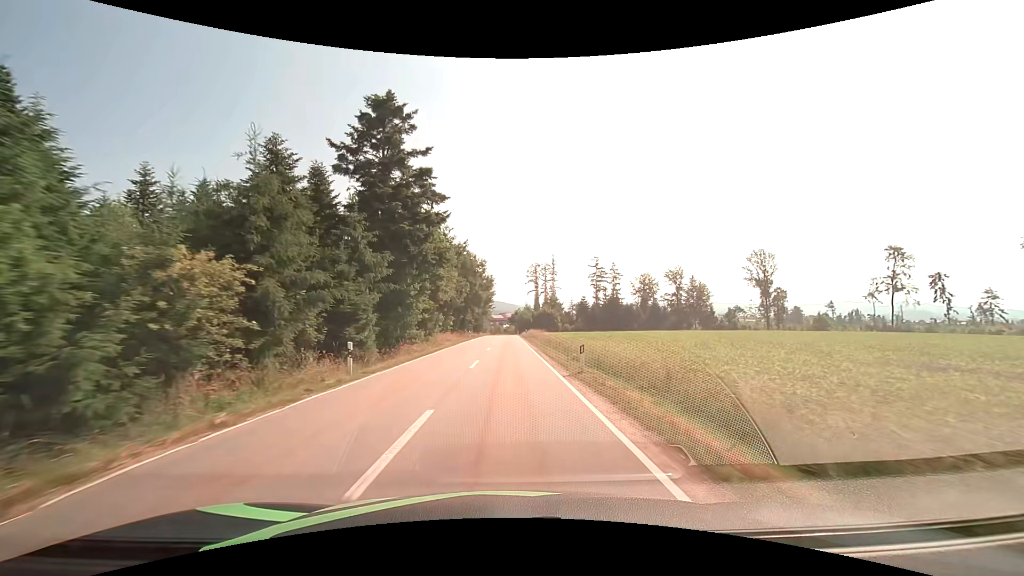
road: tertiary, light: Day
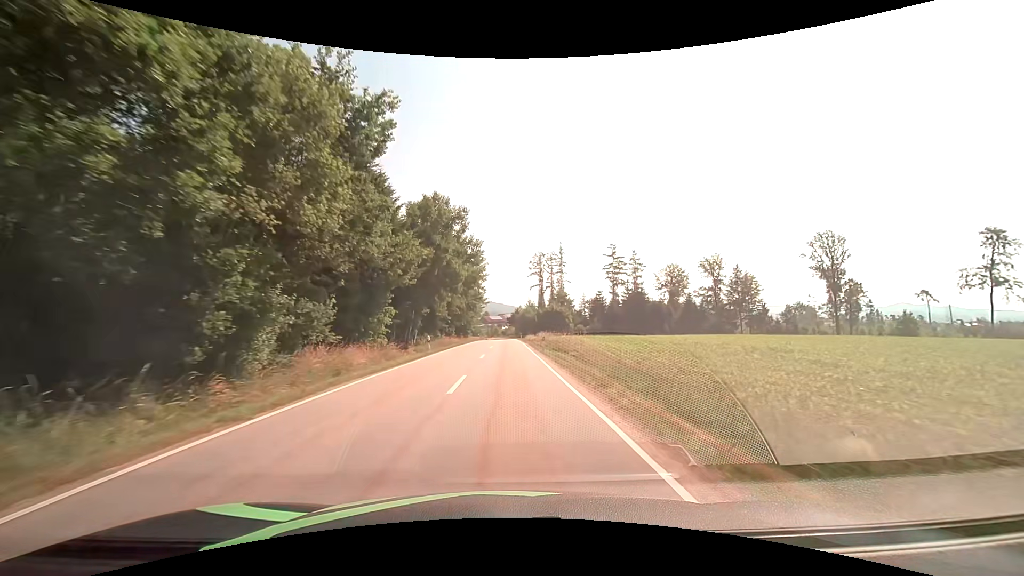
(0.0, +31.1) m; 0°
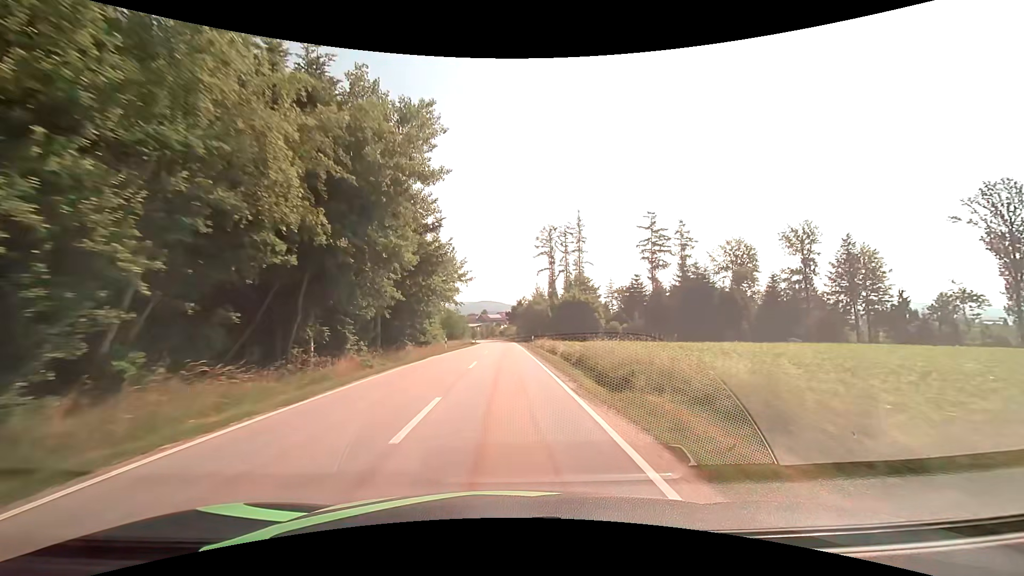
(+0.1, +41.5) m; 0°
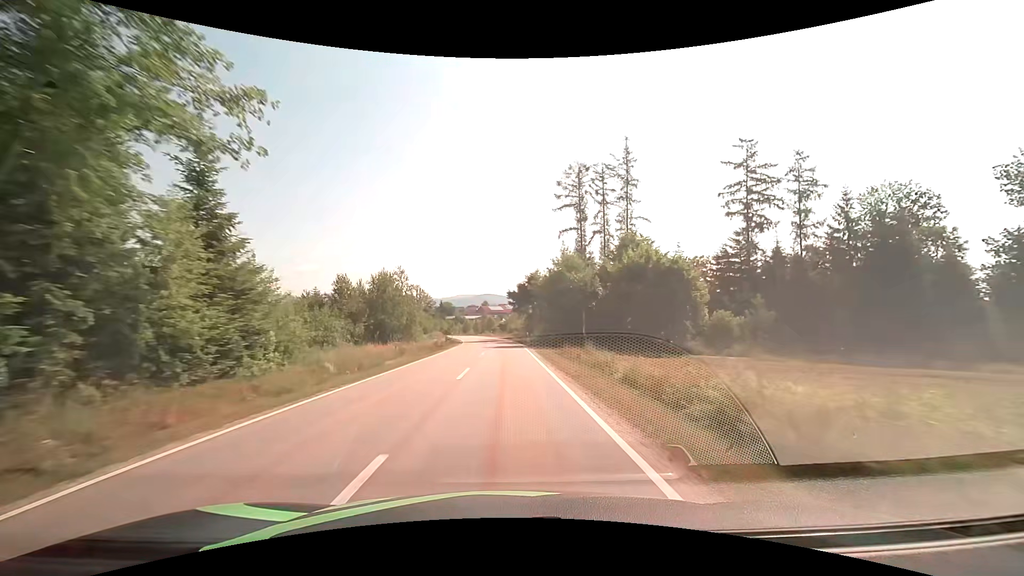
(-0.2, +42.2) m; 0°
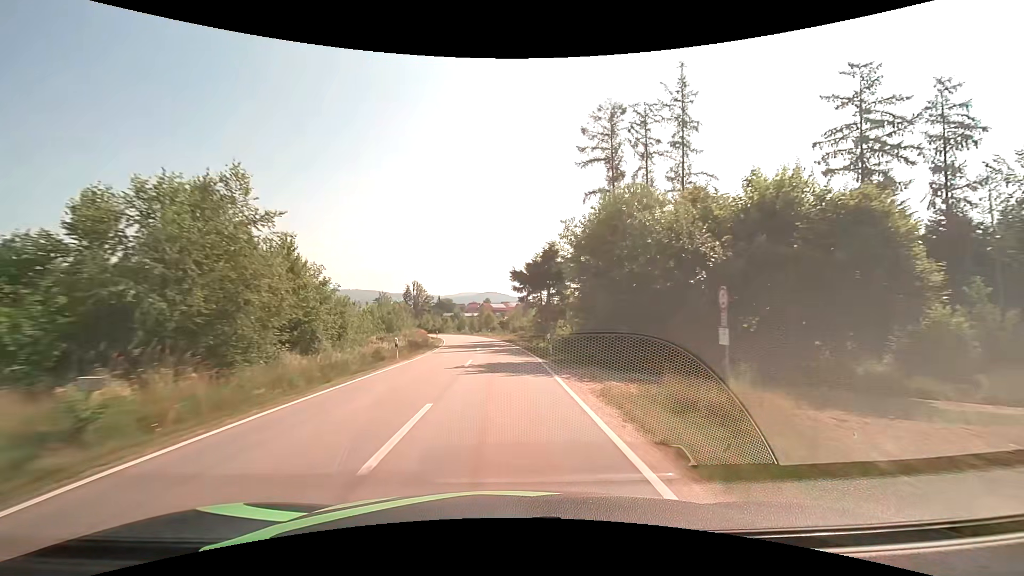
(0.0, +21.2) m; 0°
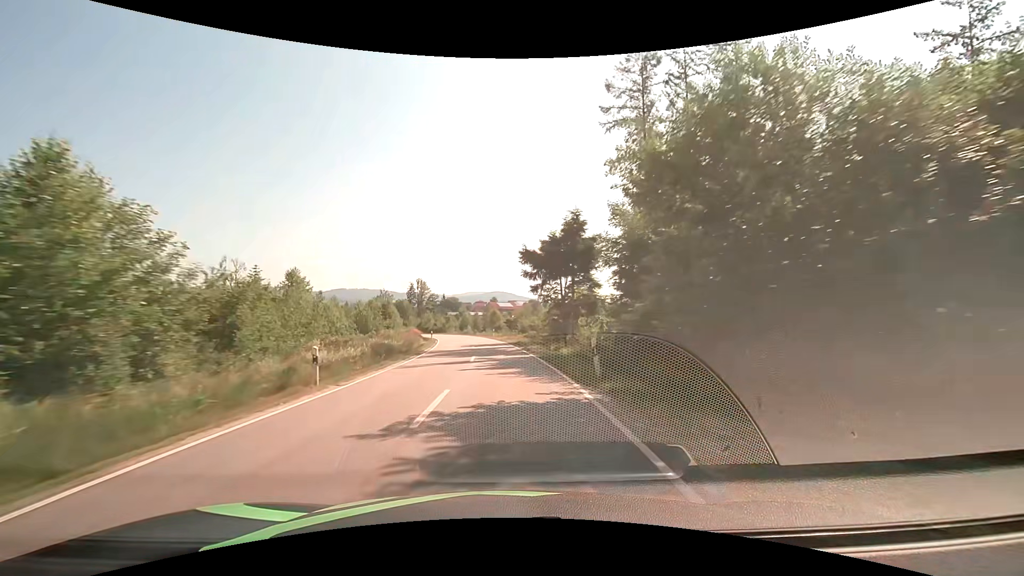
(-0.1, +10.5) m; -1°
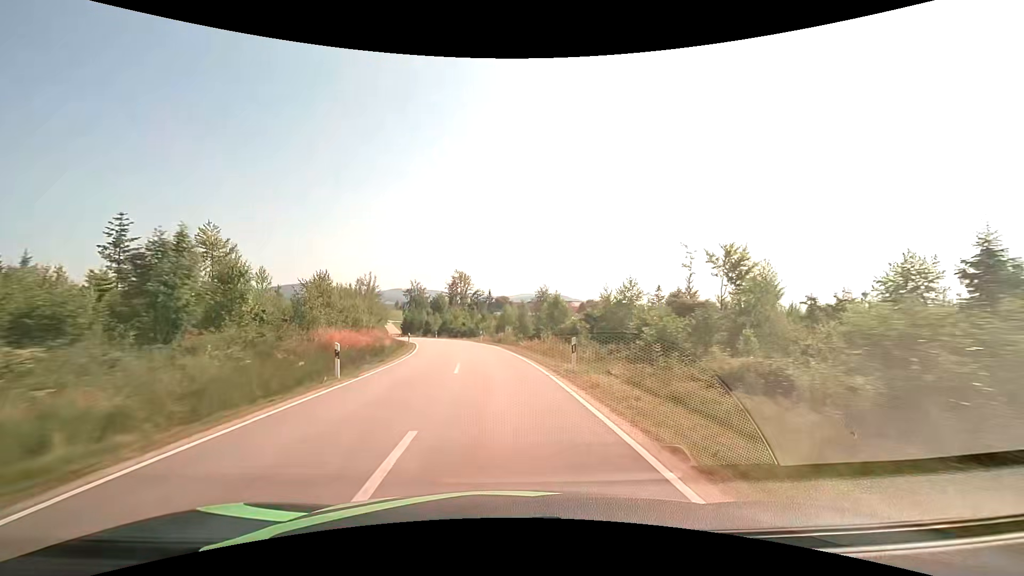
(-1.7, +41.8) m; -6°
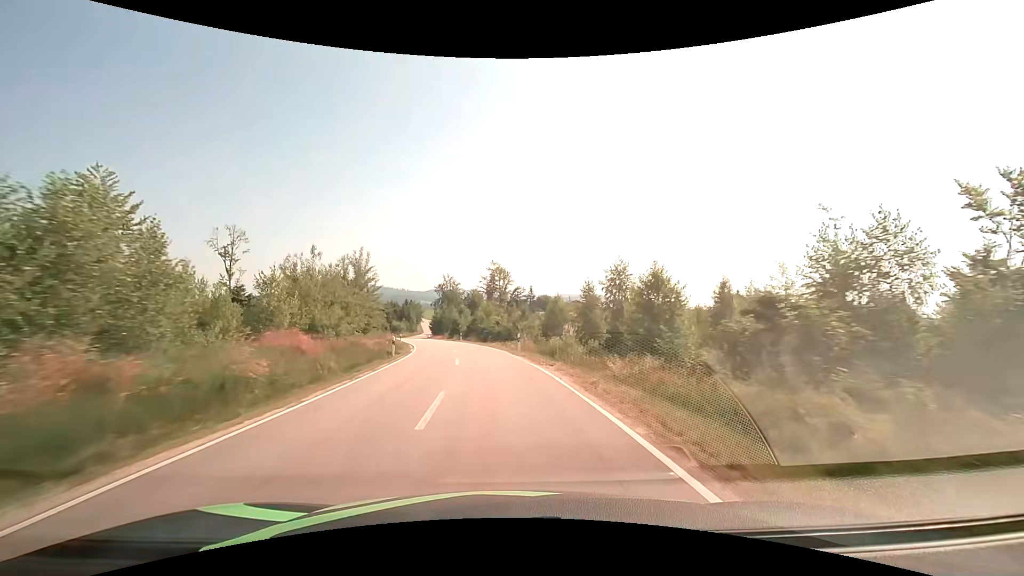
(-0.8, +20.8) m; -5°
(0, +10) (-1, +20) (-2, +30) (-3, +40) (-5, +50) (-7, +59) (-10, +69) (-12, +79) (-15, +88) (-17, +98) m
